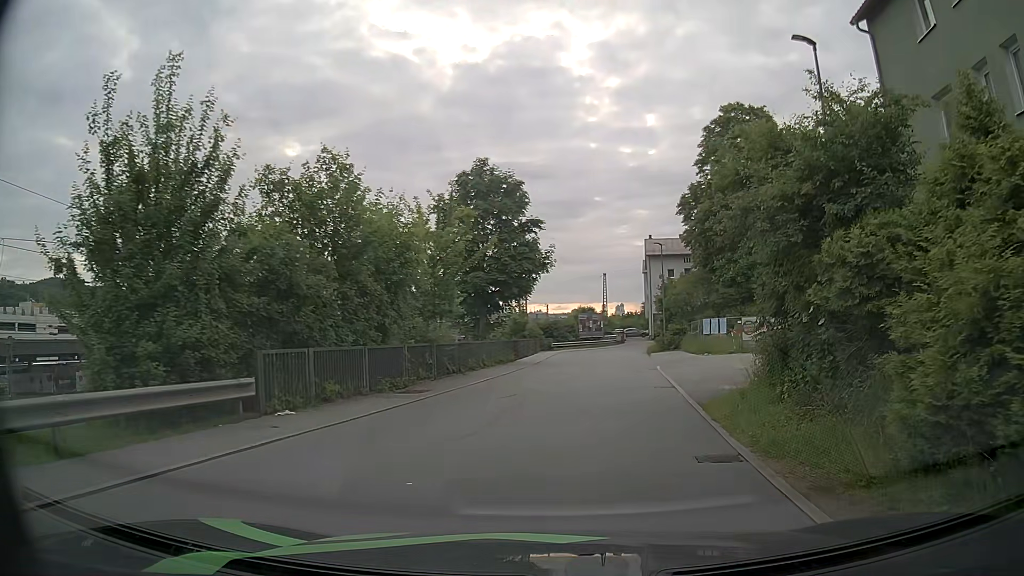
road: residential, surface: asphalt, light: Day
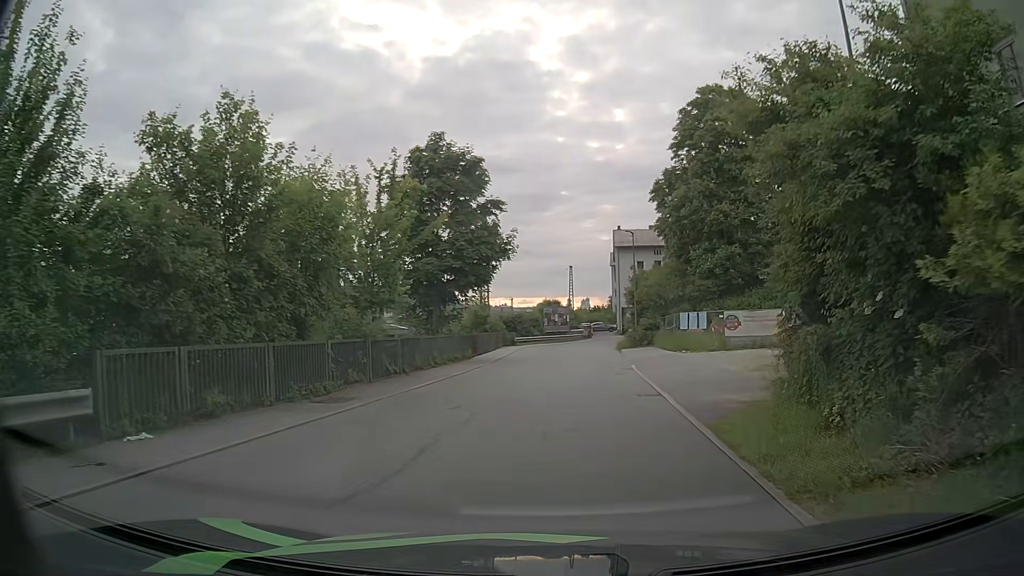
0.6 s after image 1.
(+0.2, +3.5) m; +4°
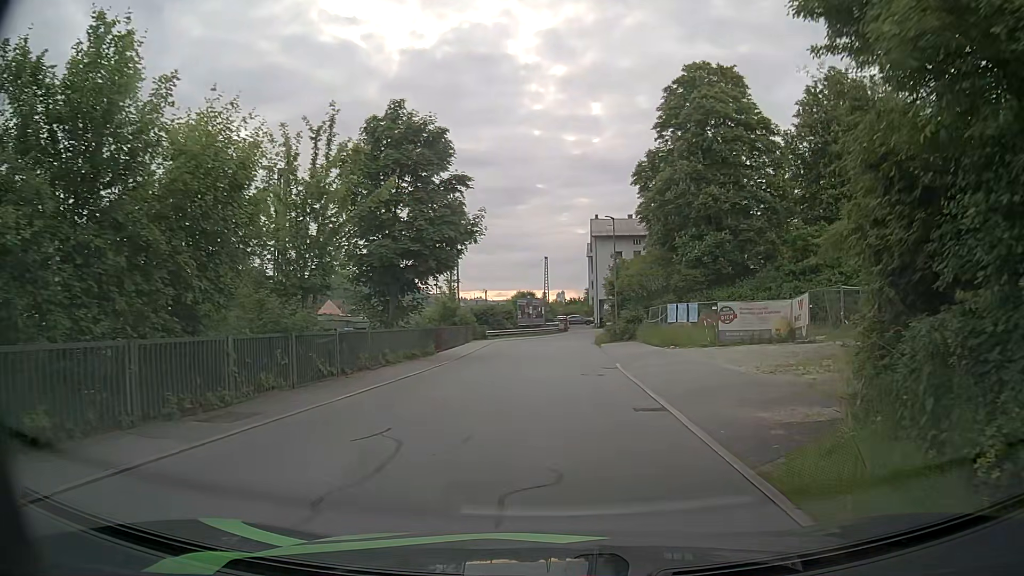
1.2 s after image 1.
(+0.1, +3.6) m; +1°
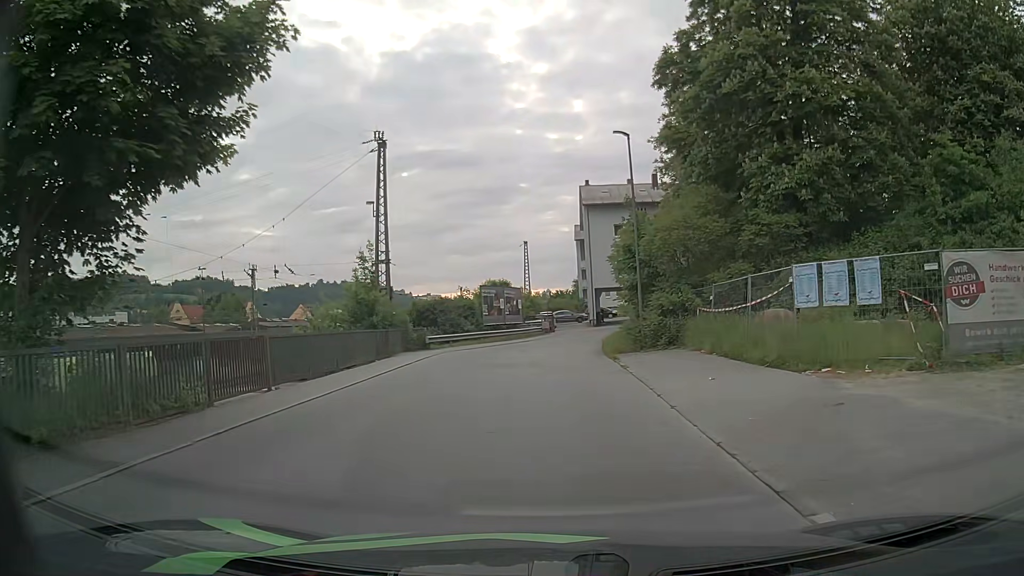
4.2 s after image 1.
(+1.0, +19.2) m; +3°
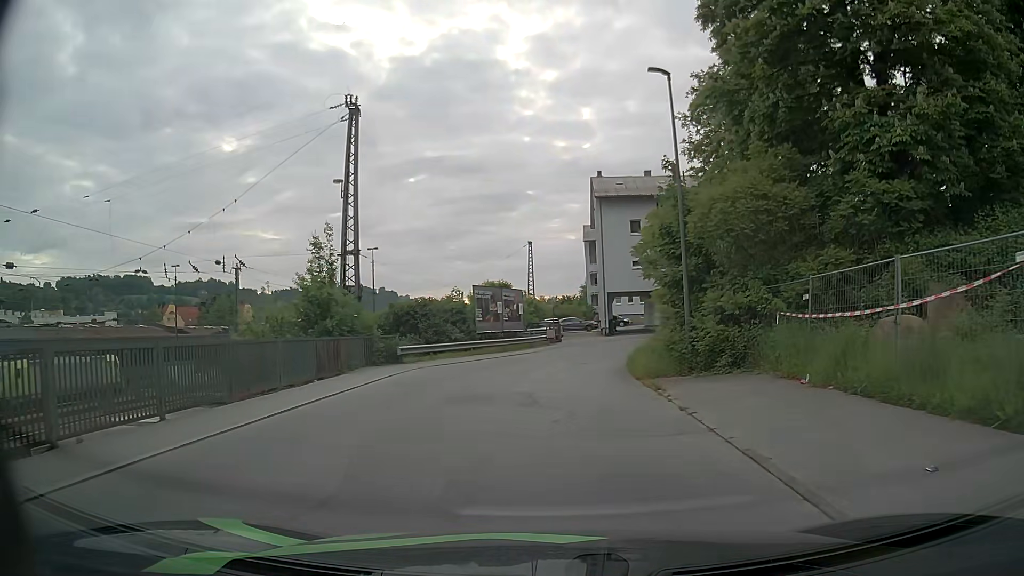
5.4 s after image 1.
(0.0, +7.4) m; -1°
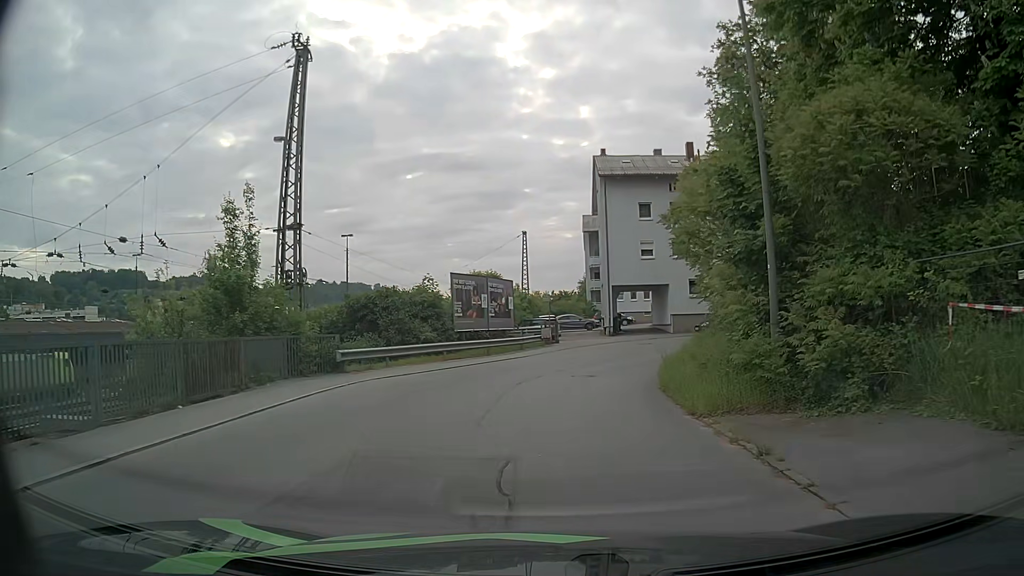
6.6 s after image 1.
(+0.1, +7.1) m; +1°
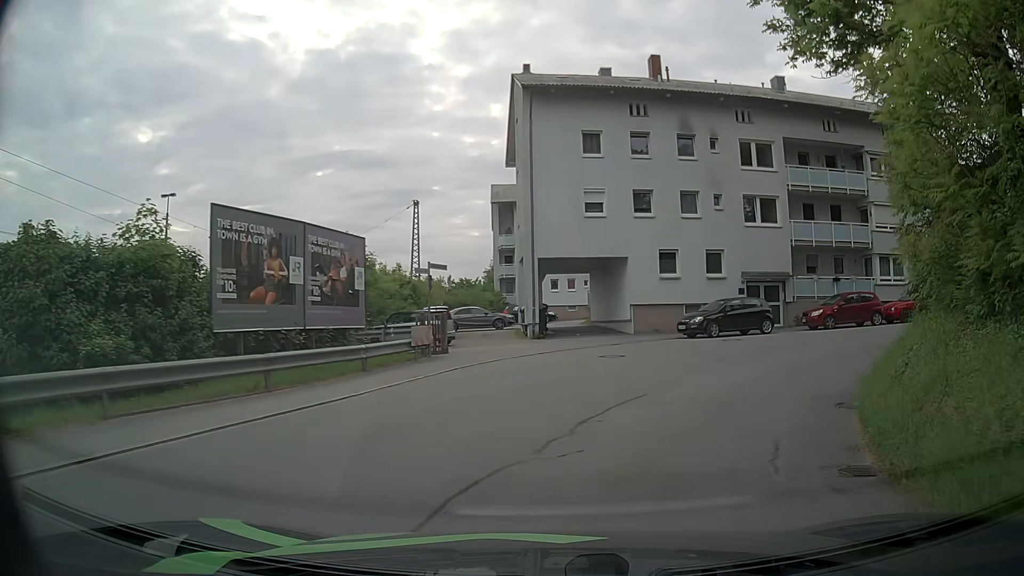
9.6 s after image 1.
(+0.4, +17.0) m; +8°
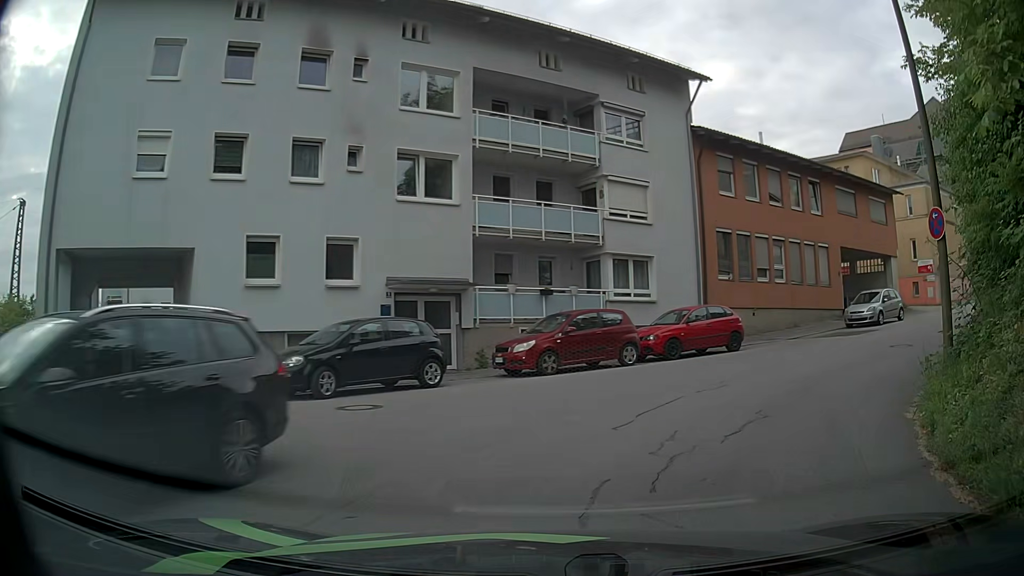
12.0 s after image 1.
(+2.7, +12.5) m; +29°
